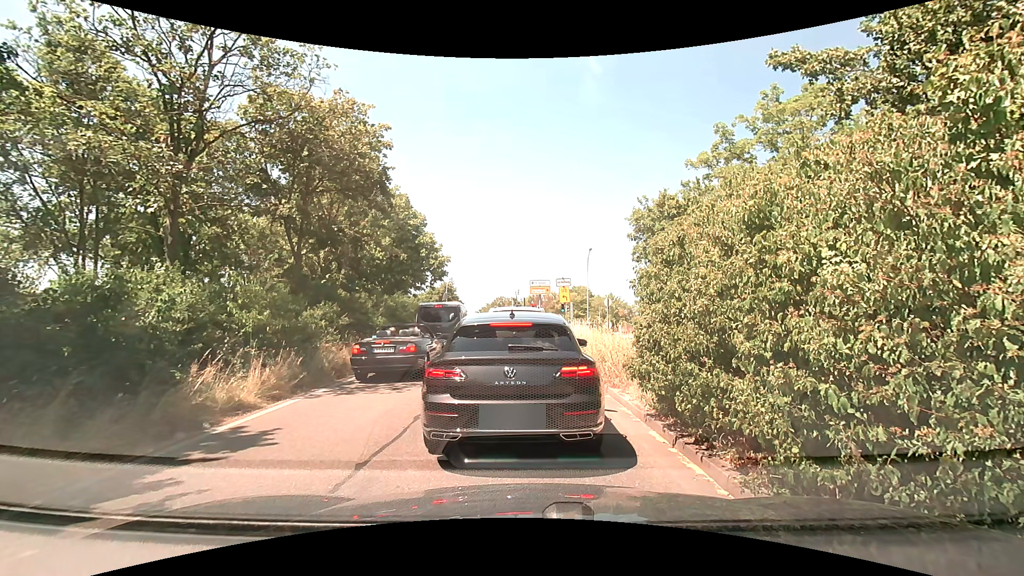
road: trunk_link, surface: asphalt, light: Day
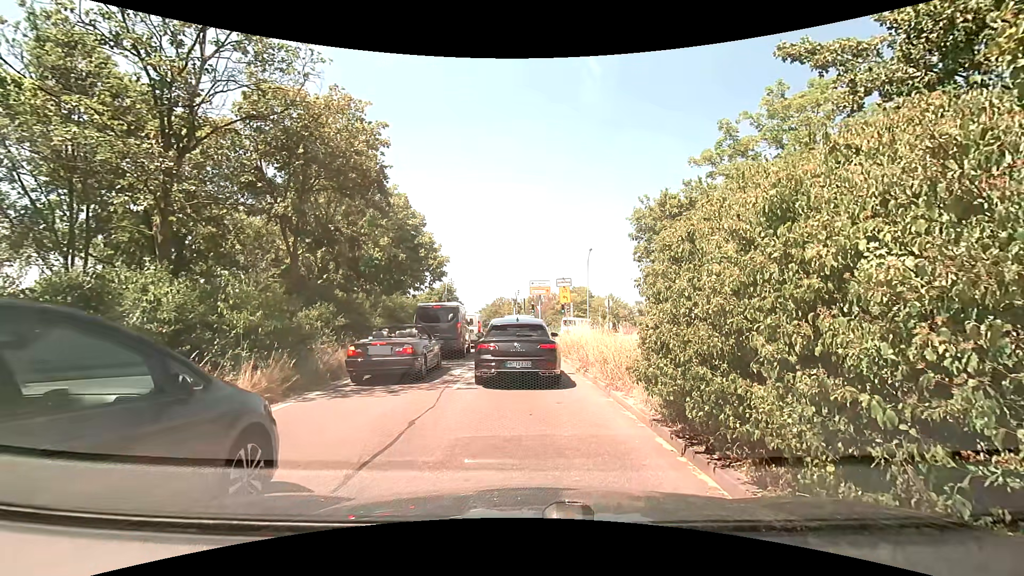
(0.0, +0.3) m; 0°
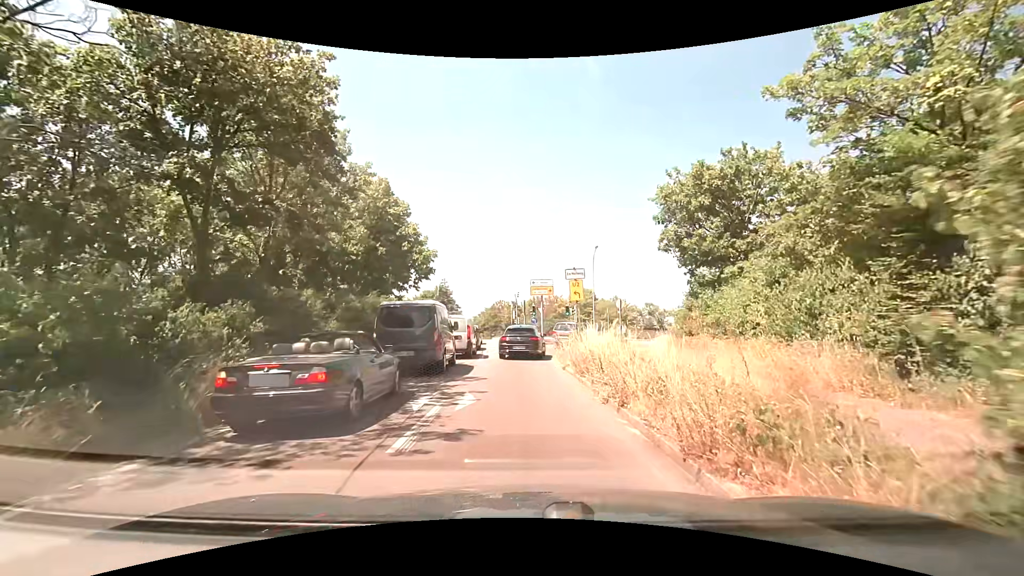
(0.0, +5.1) m; 0°
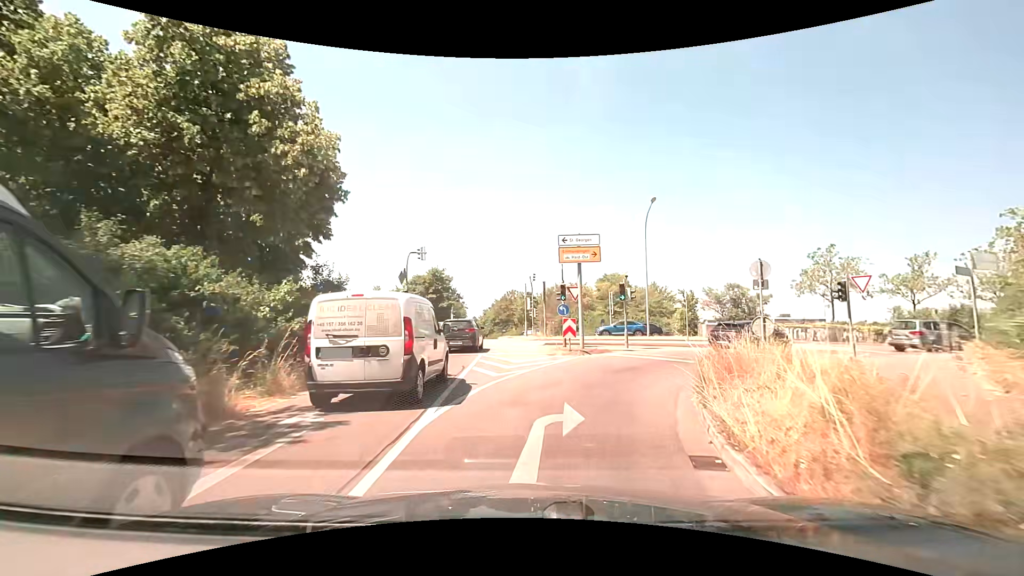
(-0.4, +17.8) m; -2°
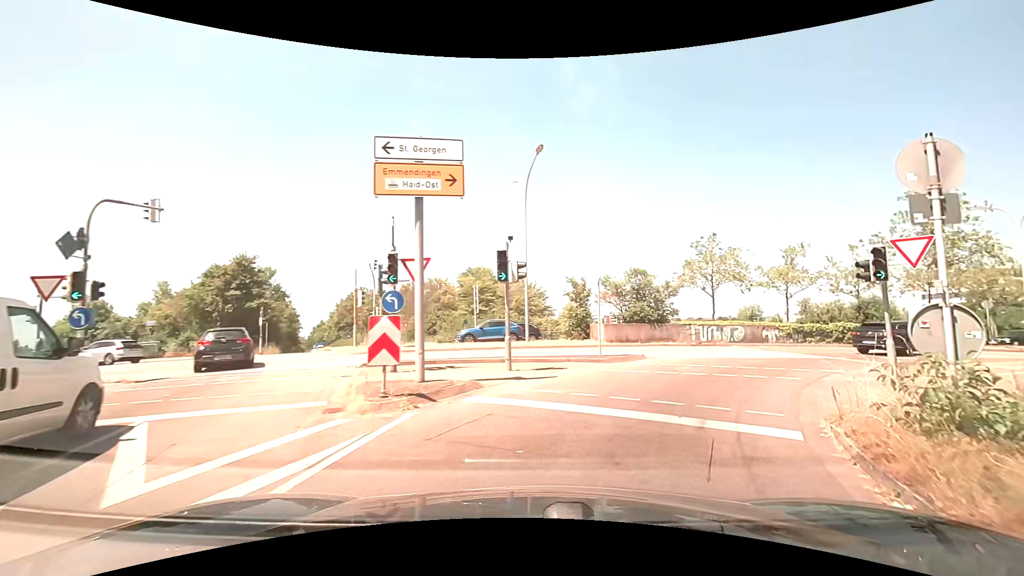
(+1.3, +11.4) m; +16°
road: primary_link
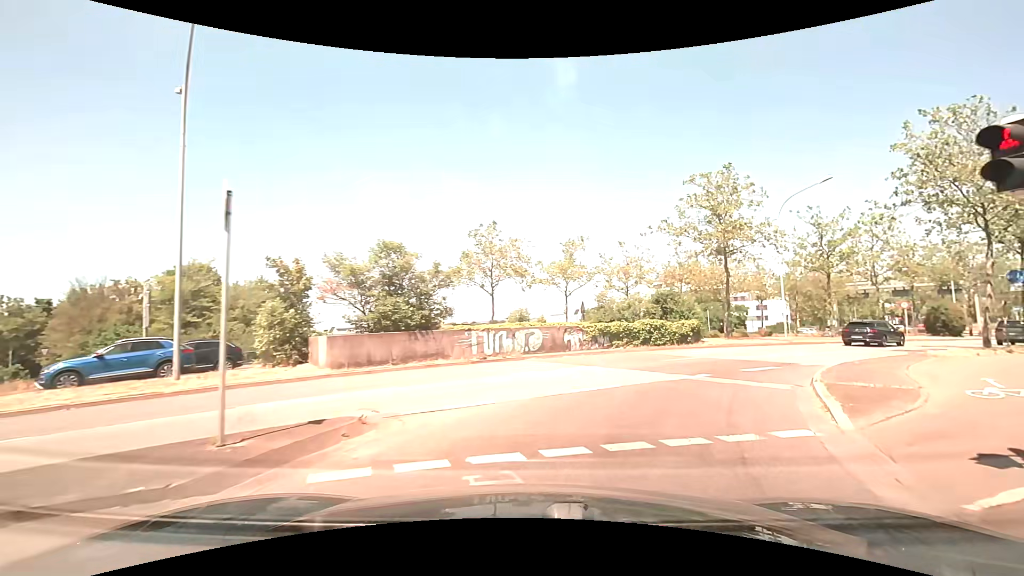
(+2.3, +10.5) m; +24°
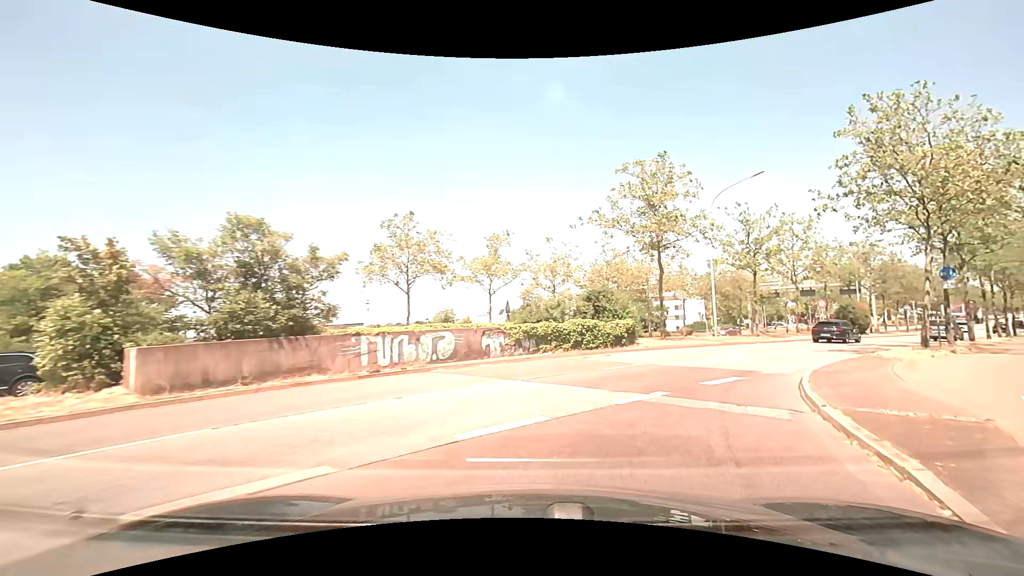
(+0.3, +3.5) m; +8°
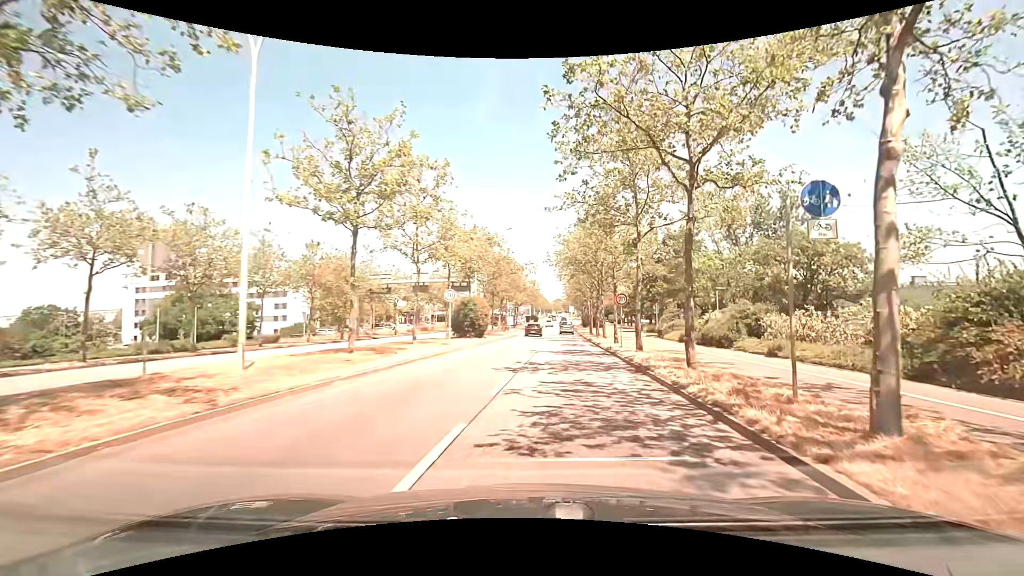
(+7.8, +18.7) m; +42°
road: primary
(+1, +10) (+2, +20) (+3, +30) (+3, +40) (+4, +50) (+5, +60) (+6, +70) (+7, +80) (+8, +90) (+8, +100) m
